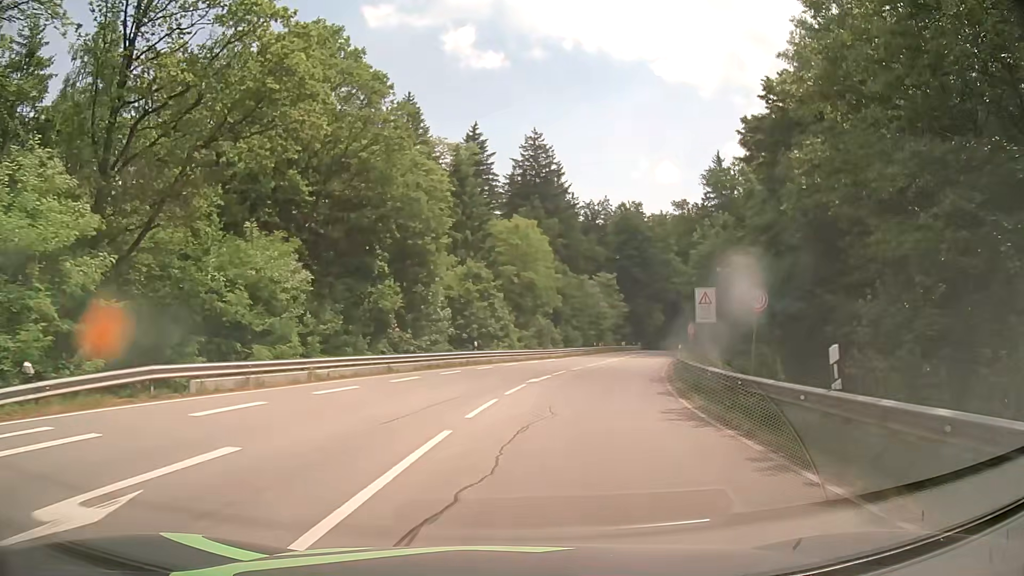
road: secondary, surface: asphalt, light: Day
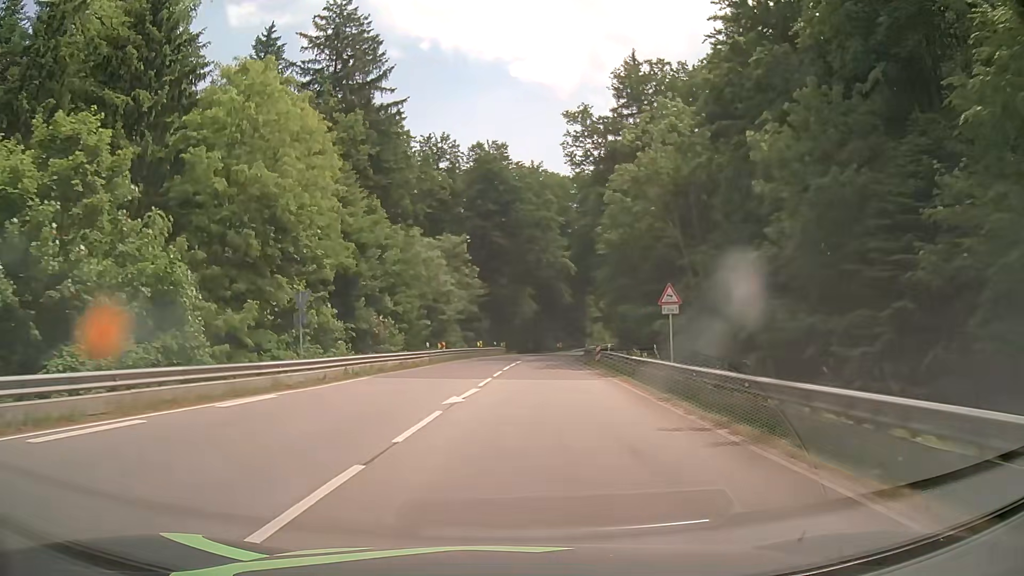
(+5.5, +38.7) m; +13°
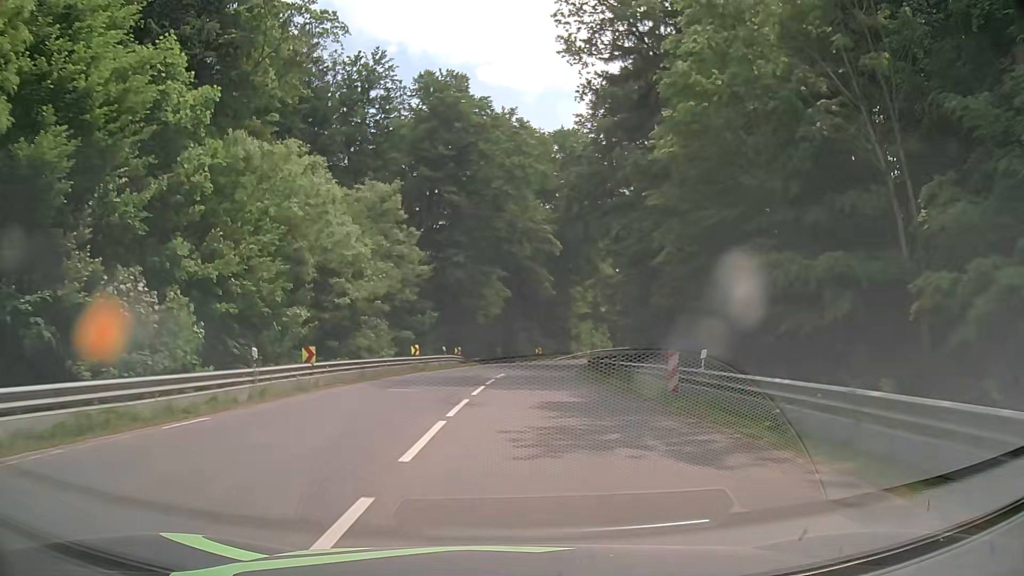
(+0.3, +25.0) m; +2°
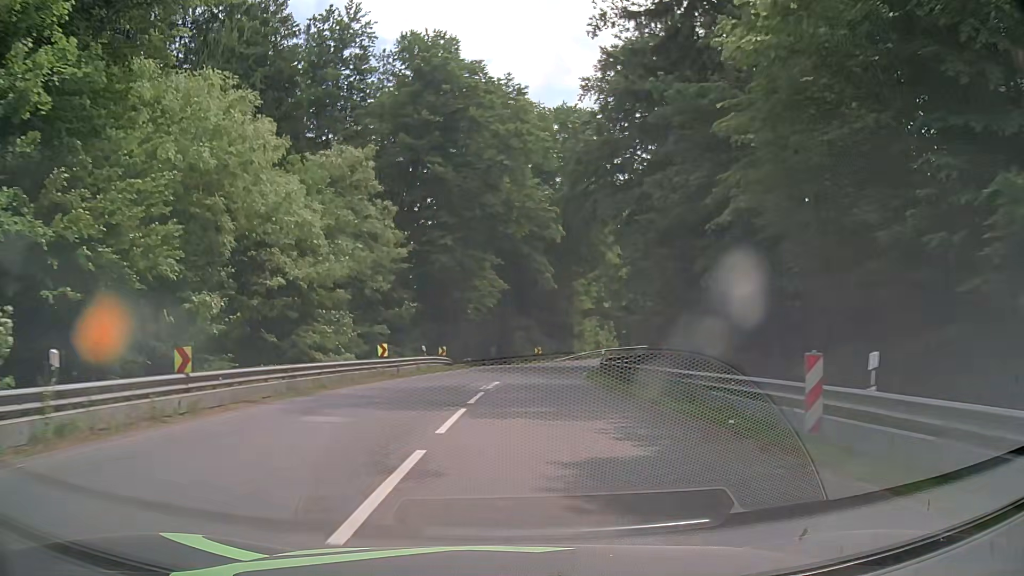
(+0.1, +8.3) m; +2°
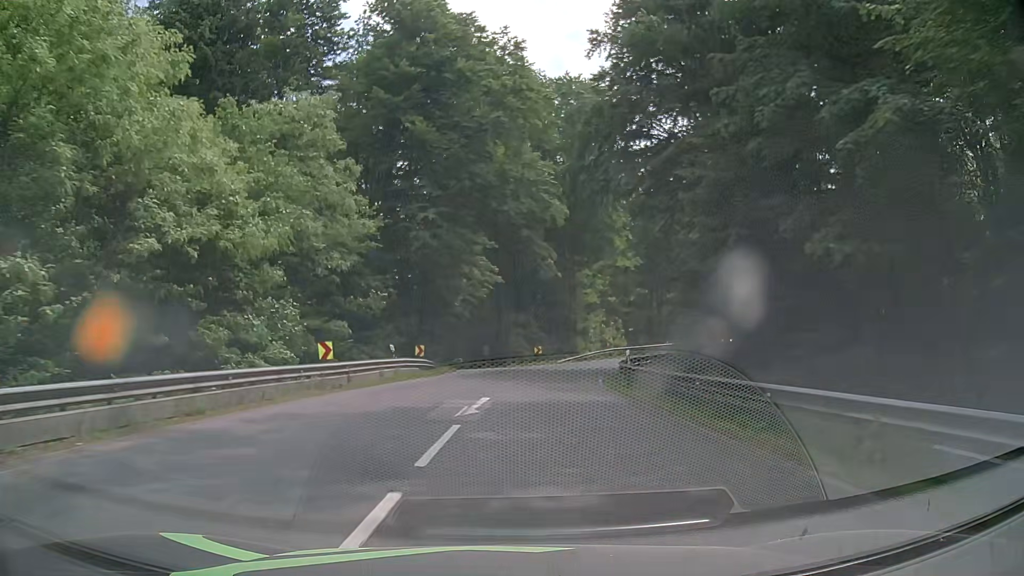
(-0.1, +8.3) m; -1°
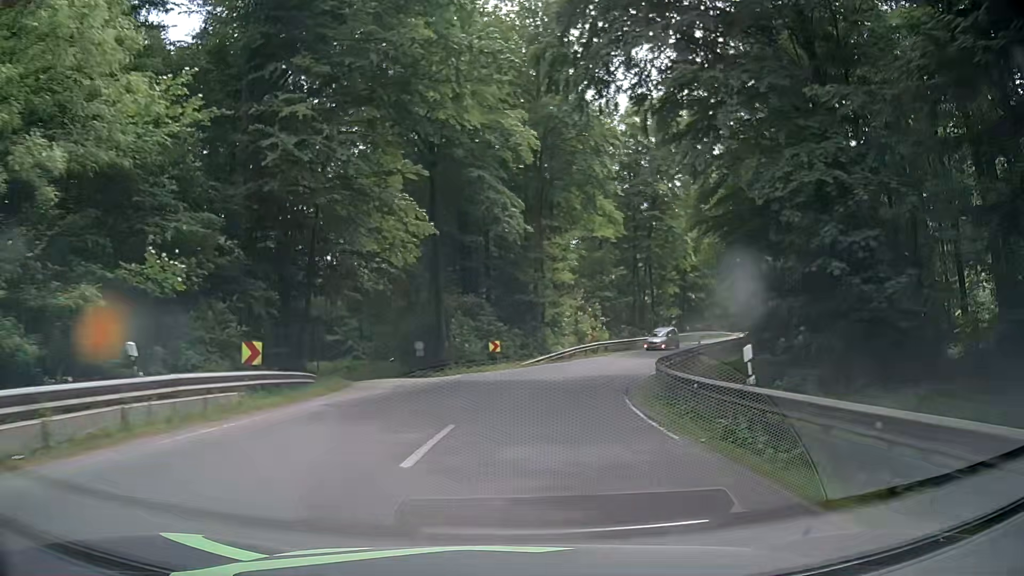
(+0.6, +16.9) m; +5°
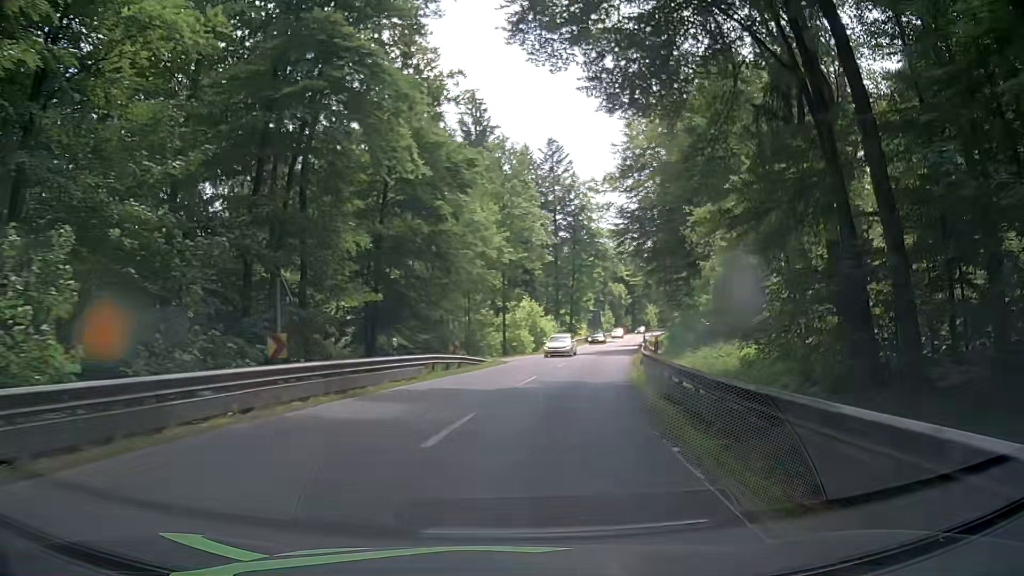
(+8.5, +41.5) m; +28°
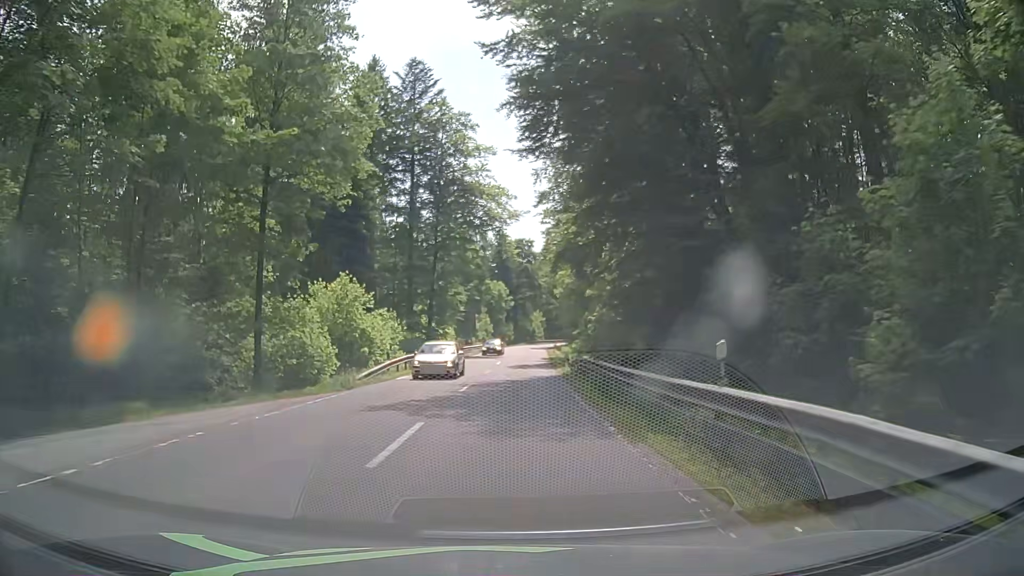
(+3.9, +33.8) m; +11°
(0, +10) (0, +20) (0, +30) (+1, +40) (+1, +50) (+1, +60) (+2, +70) (+3, +80) (+3, +90) (+4, +100) m
